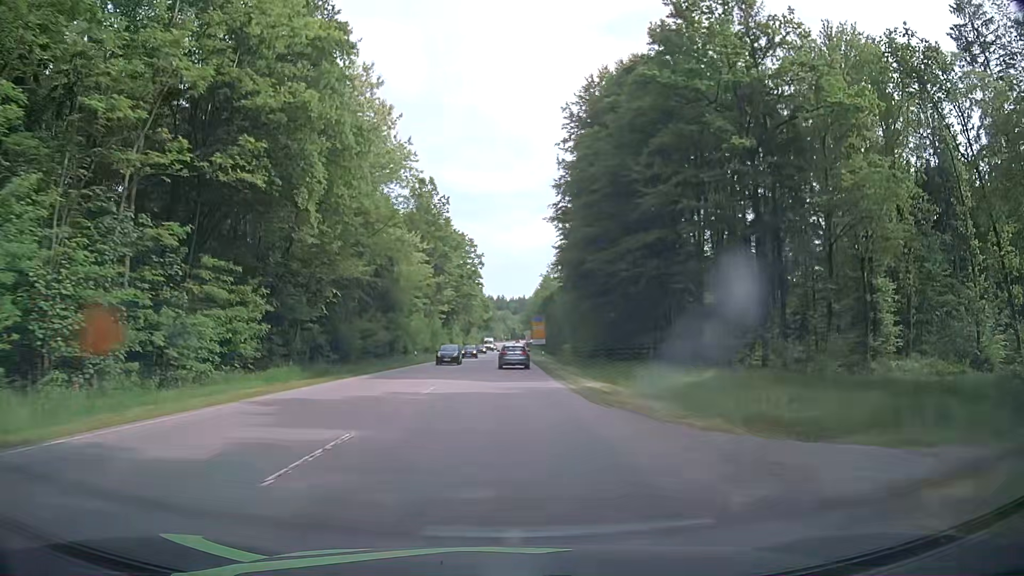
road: secondary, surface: asphalt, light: Day
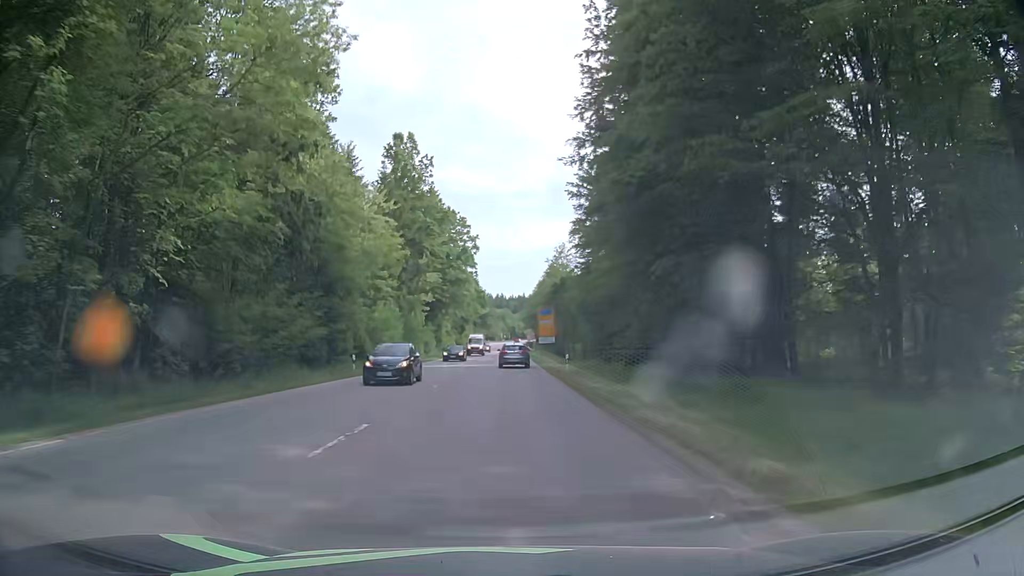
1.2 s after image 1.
(0.0, +22.3) m; 0°
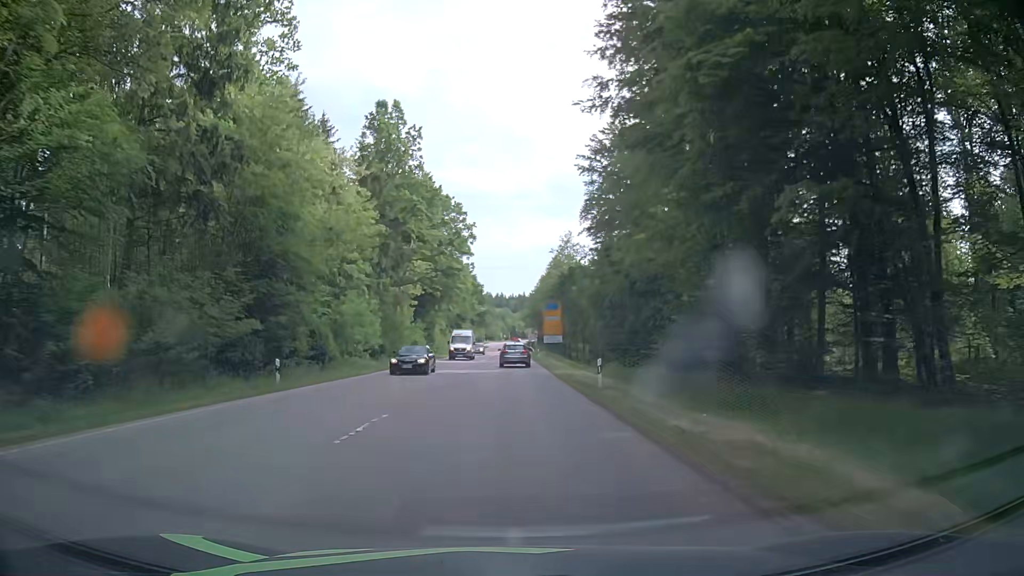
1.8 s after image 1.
(-0.1, +11.4) m; 0°
(0, +10) (0, +20) (0, +30) (0, +40) (0, +50) (0, +60) (+1, +70) (+1, +80) (+1, +90) (+1, +100) m
